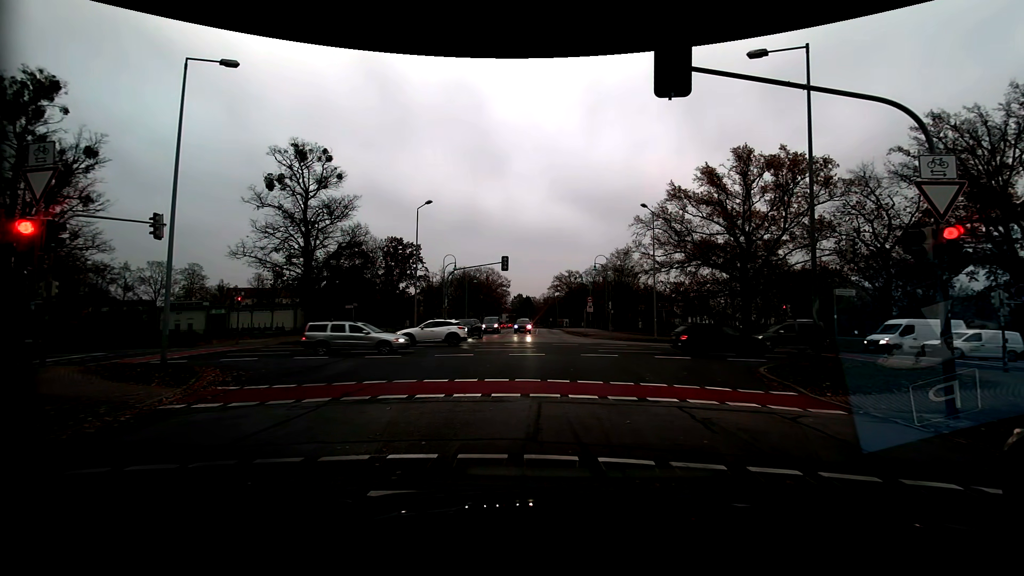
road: residential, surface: asphalt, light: Day
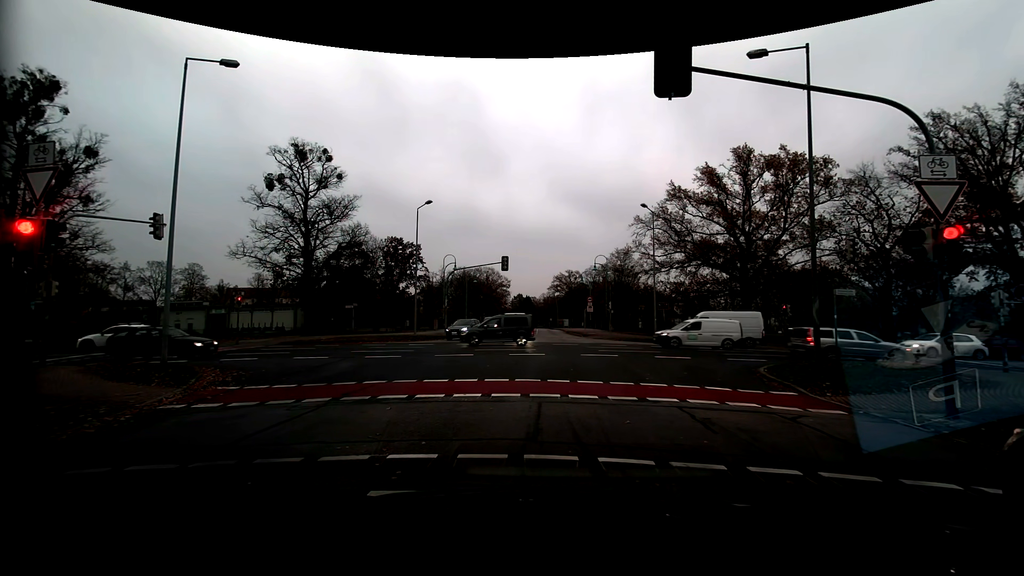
(0.0, 0.0) m; 0°
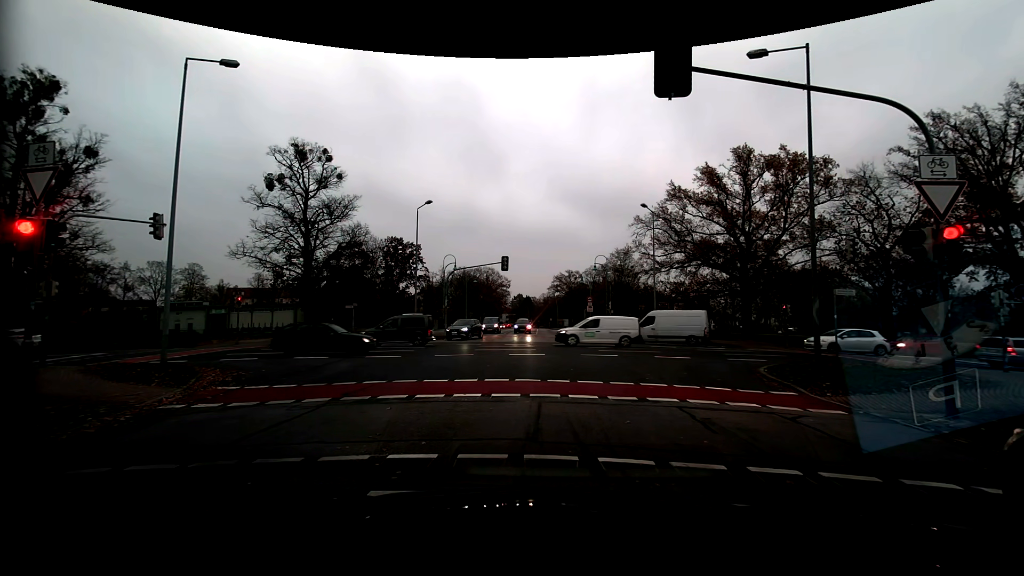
(0.0, 0.0) m; 0°
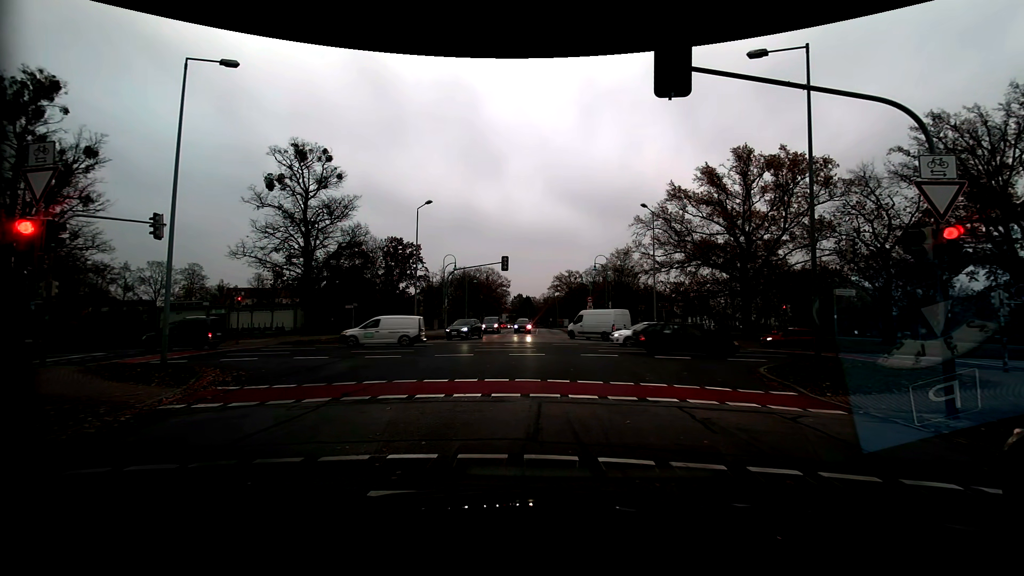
(0.0, 0.0) m; 0°
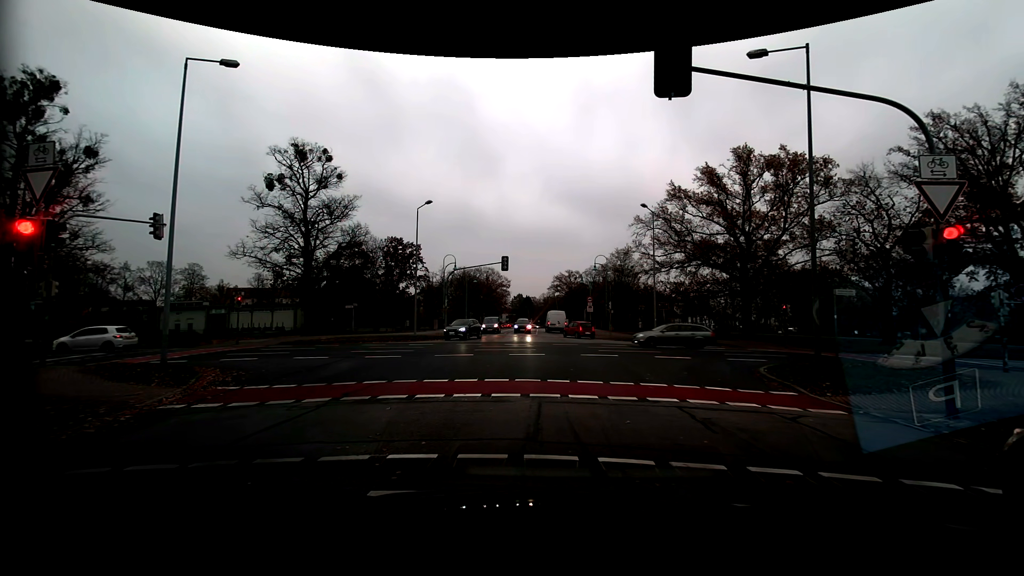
(0.0, 0.0) m; 0°
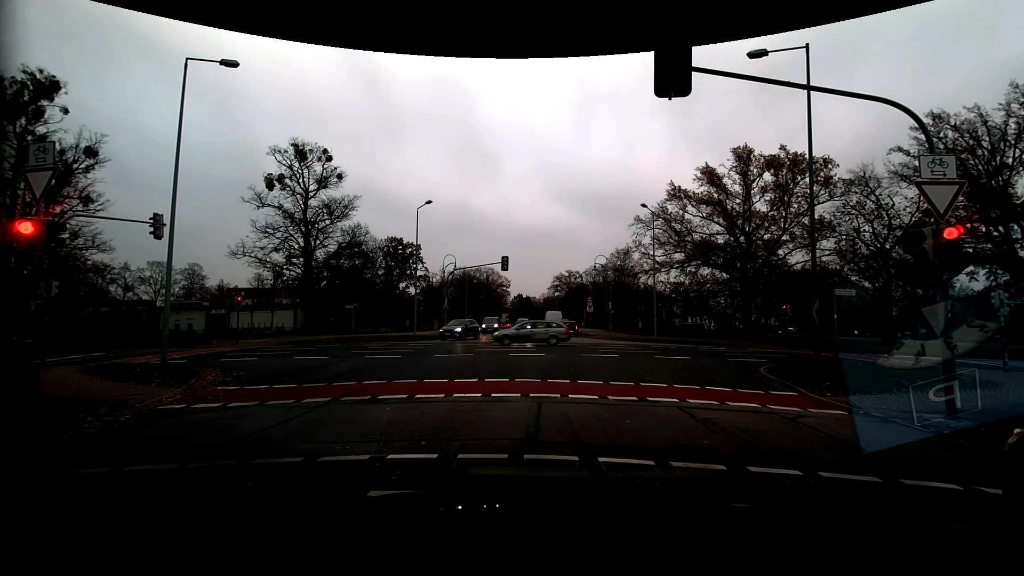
(0.0, 0.0) m; 0°
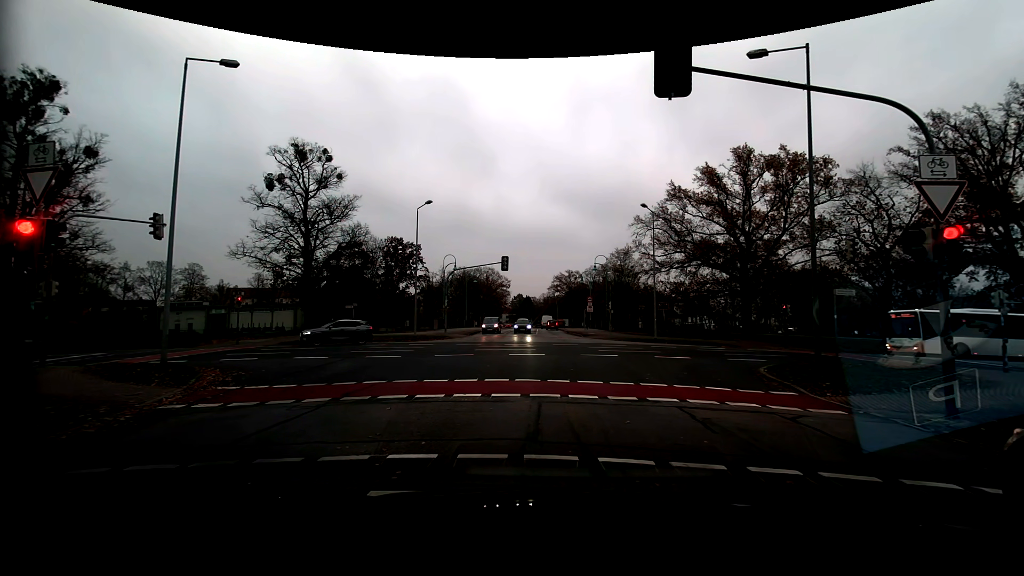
(0.0, 0.0) m; 0°
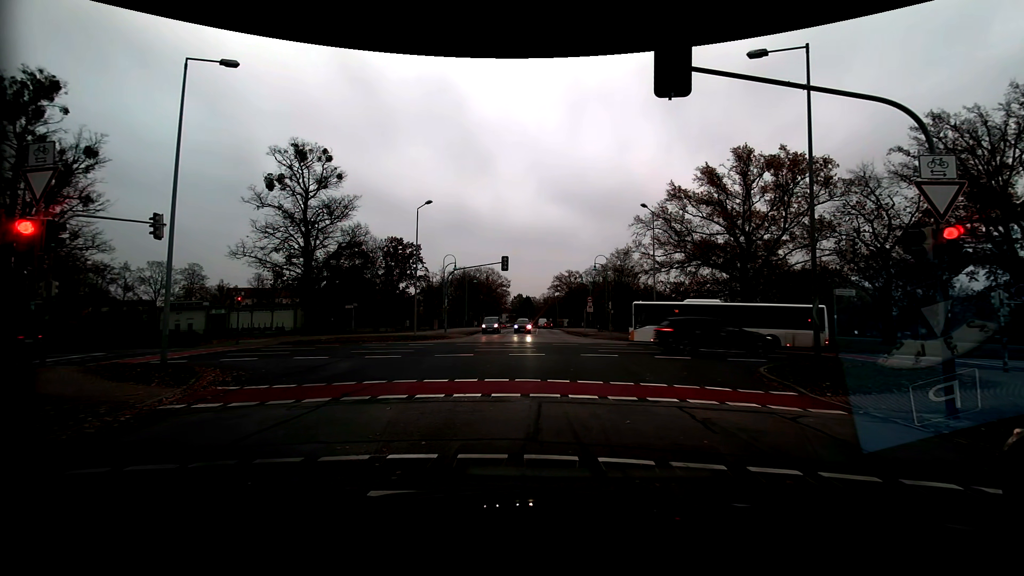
(0.0, 0.0) m; 0°
(0, +10) (0, +20) (-5, +29) (-14, +31) (-24, +31) (-34, +30) (-44, +29) (-54, +27) (-63, +24) (-73, +22) m
